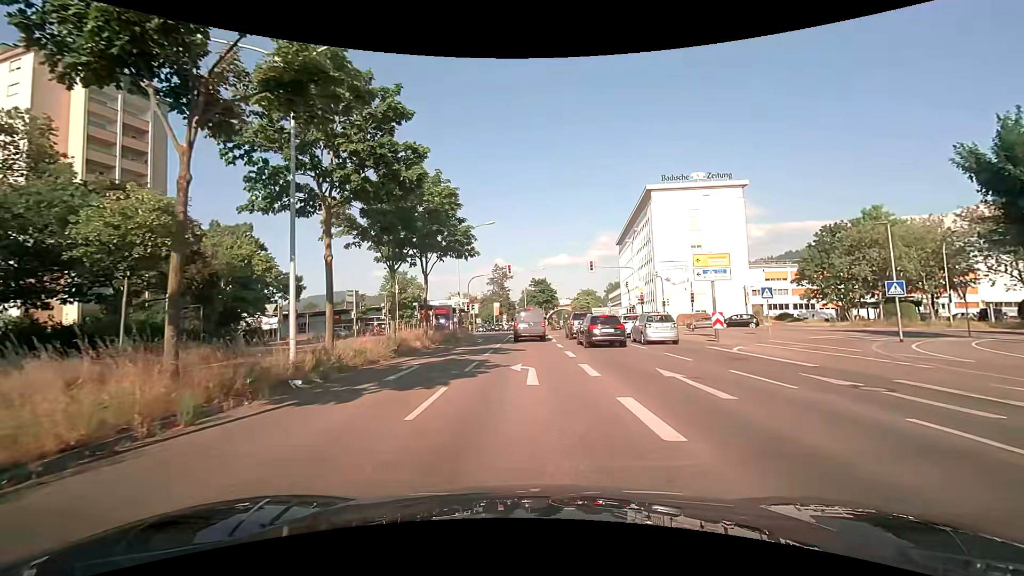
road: primary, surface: asphalt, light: Day
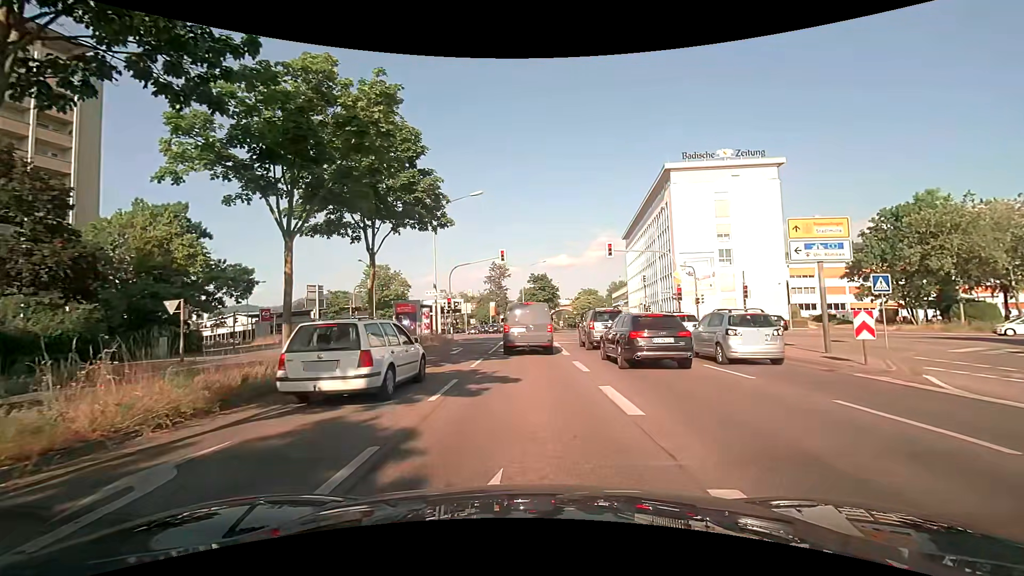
(+0.1, +10.2) m; -1°
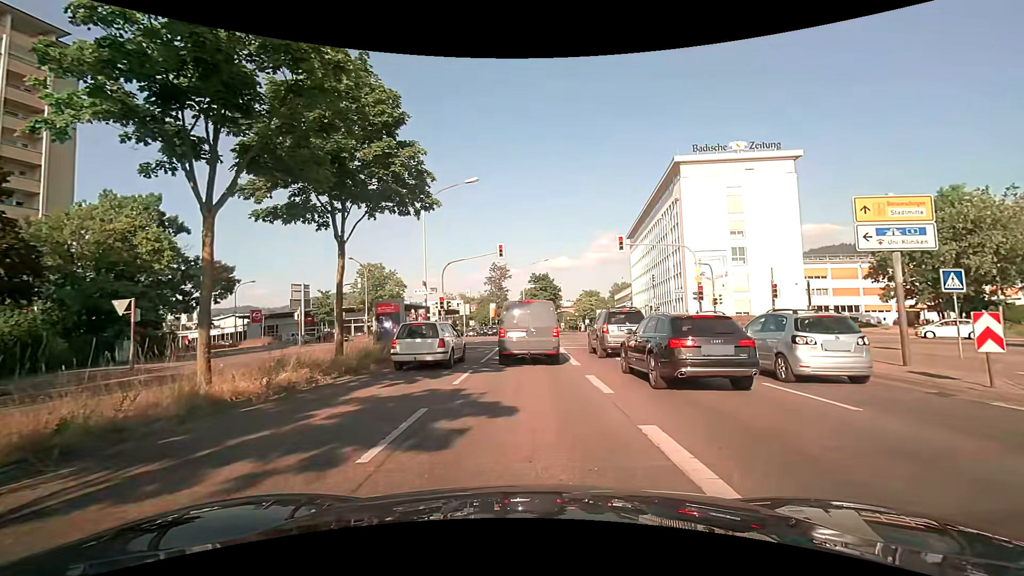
(+0.1, +3.5) m; +1°
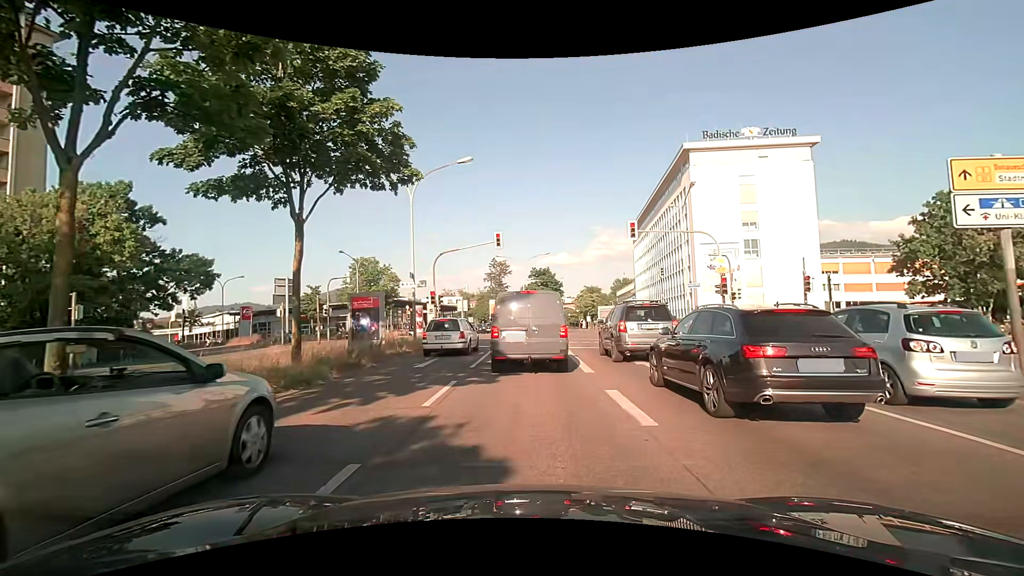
(0.0, +3.1) m; 0°
